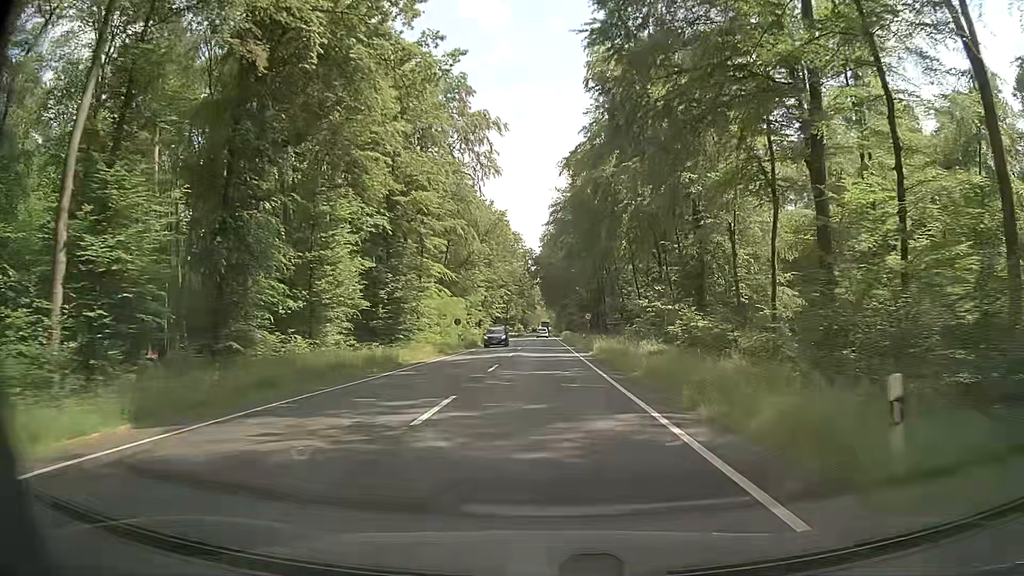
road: primary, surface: asphalt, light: Day
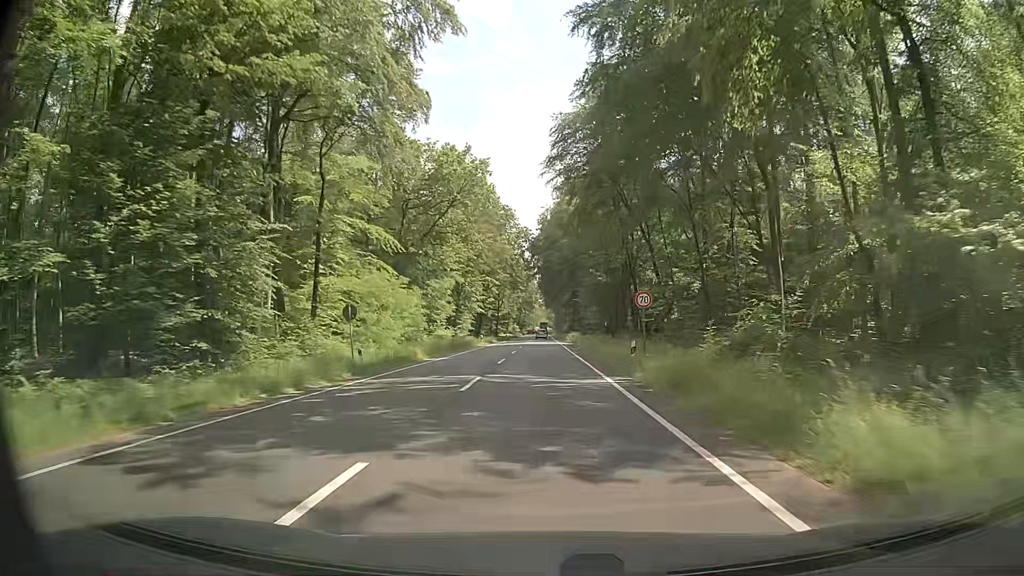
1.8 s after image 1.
(-0.2, +31.3) m; 0°
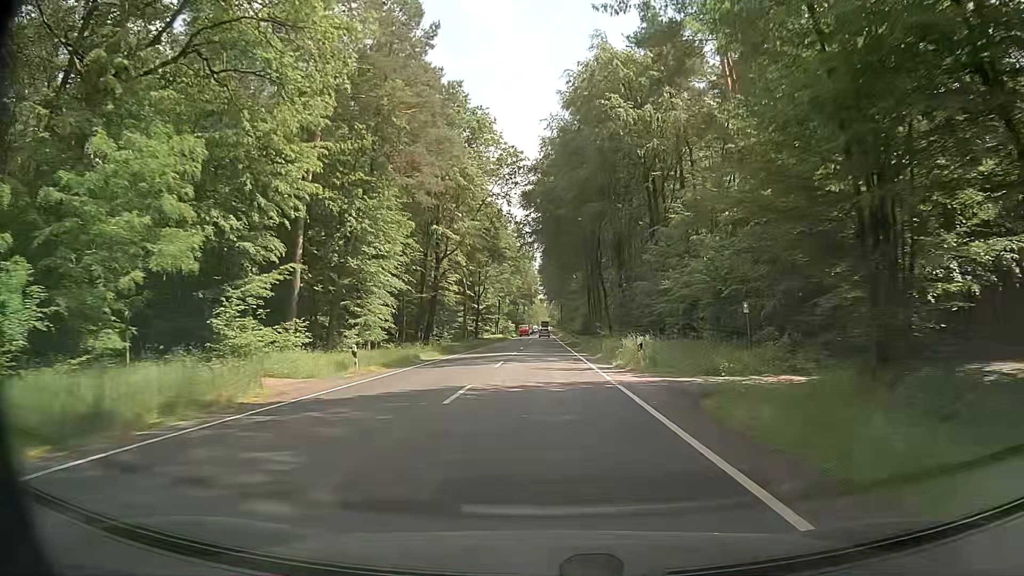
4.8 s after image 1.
(-0.7, +51.5) m; -1°
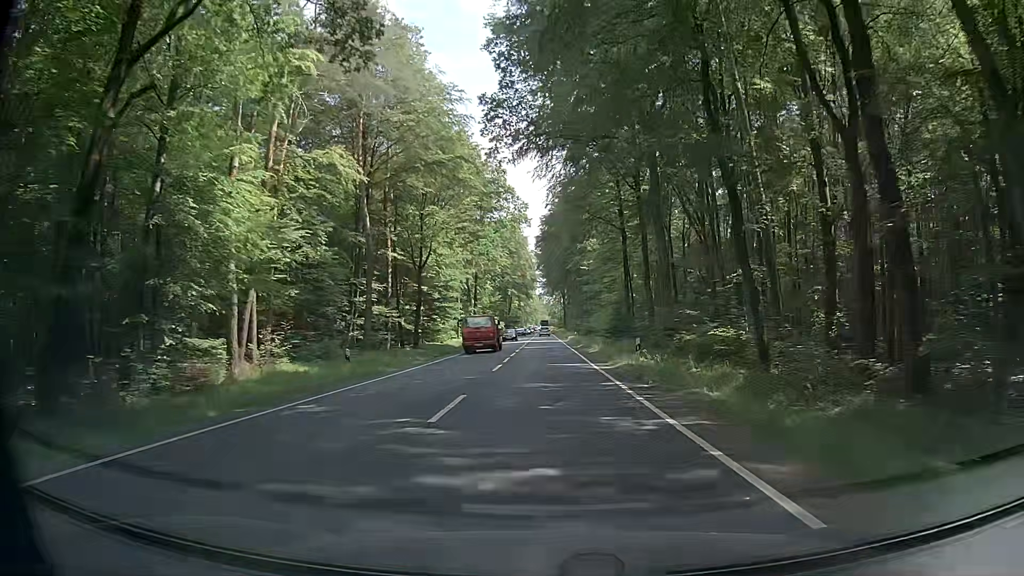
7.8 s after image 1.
(+0.3, +51.0) m; 0°
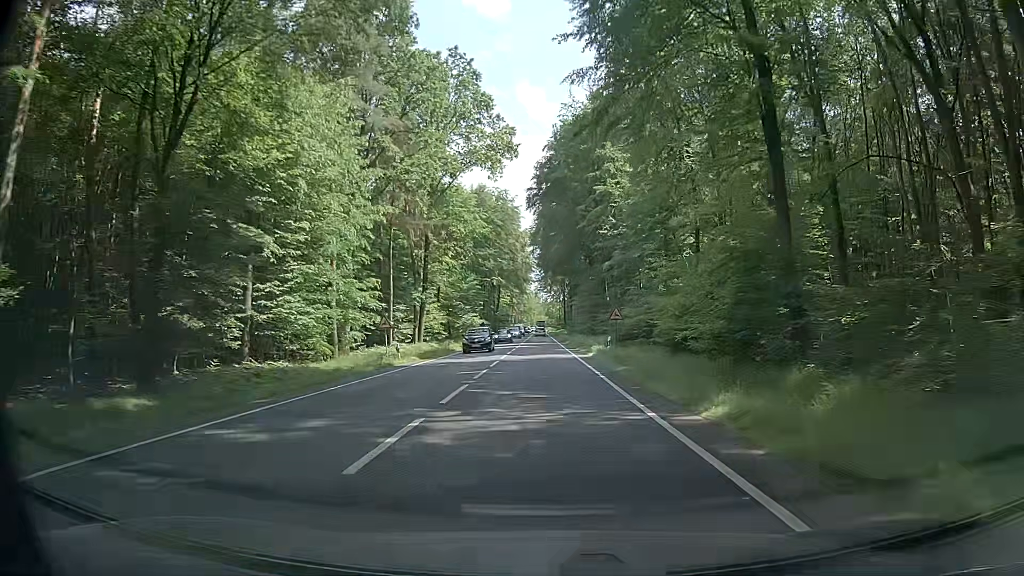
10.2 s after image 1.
(+0.7, +40.6) m; +1°
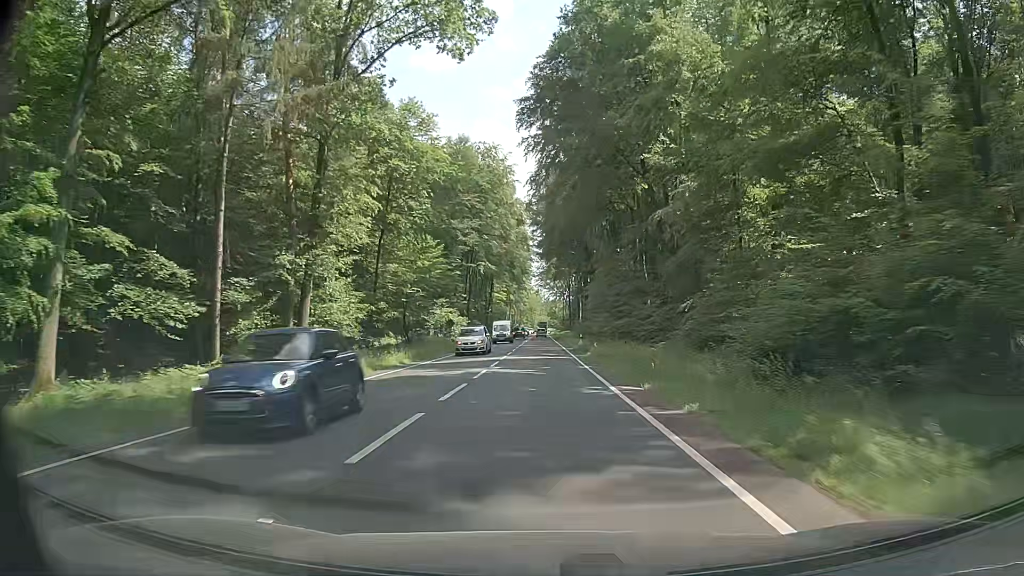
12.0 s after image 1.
(+0.1, +30.3) m; 0°
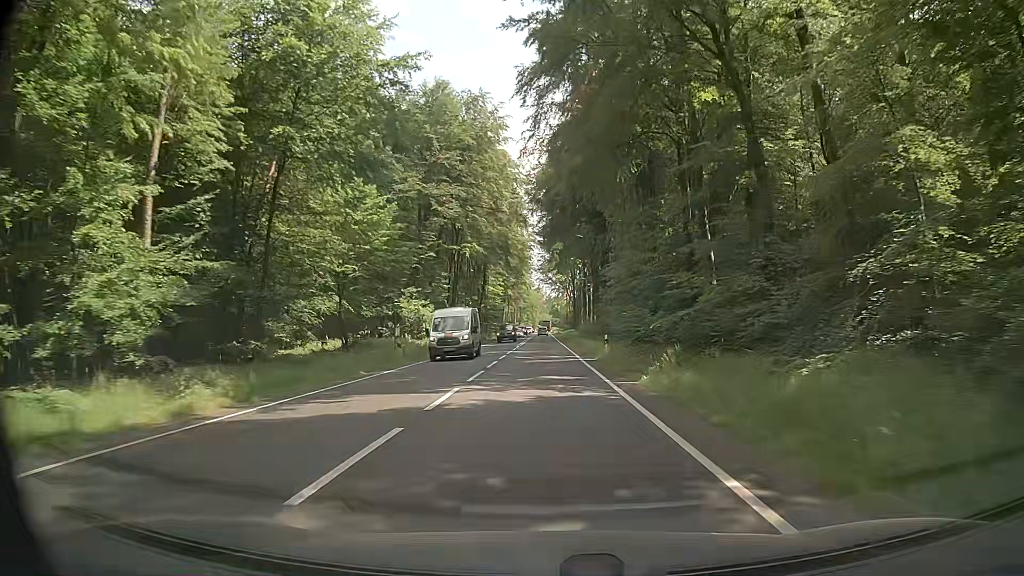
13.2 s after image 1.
(-0.1, +20.1) m; 0°
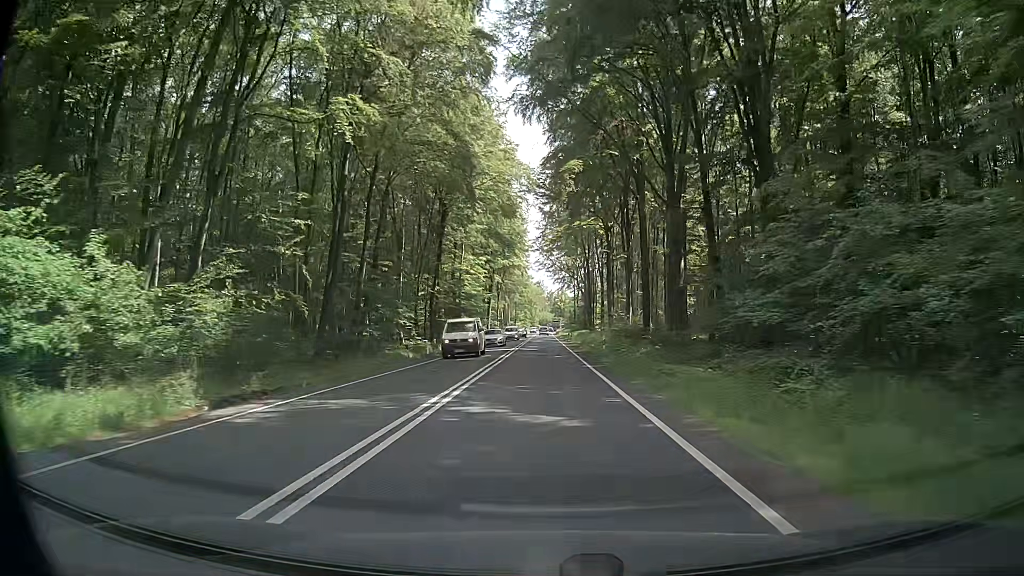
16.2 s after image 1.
(-0.5, +50.0) m; 0°
(0, +10) (0, +20) (0, +30) (0, +40) (0, +50) (0, +60) (-1, +70) (-1, +80) (-1, +90) (-1, +100) m
